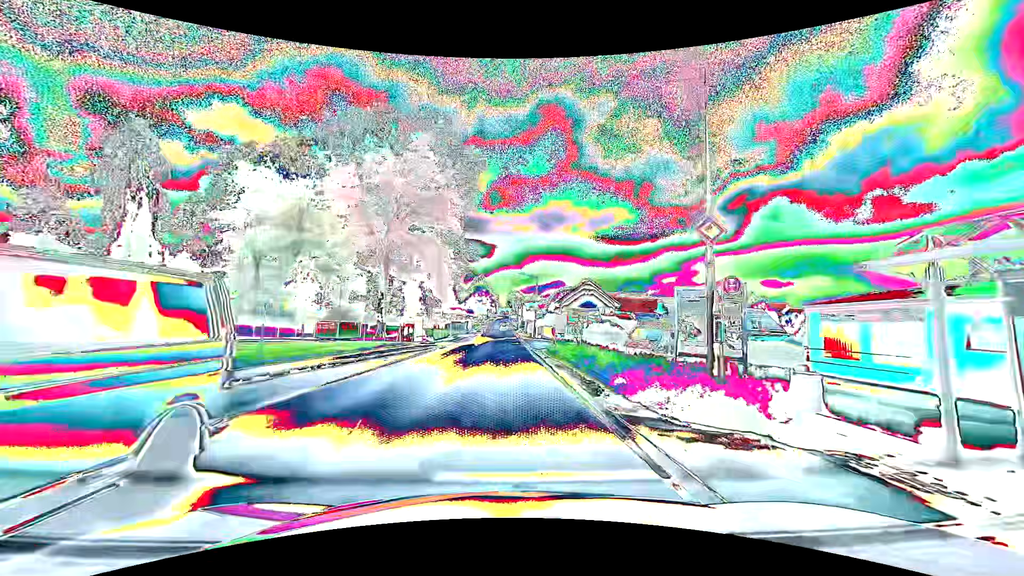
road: tertiary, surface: asphalt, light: Day
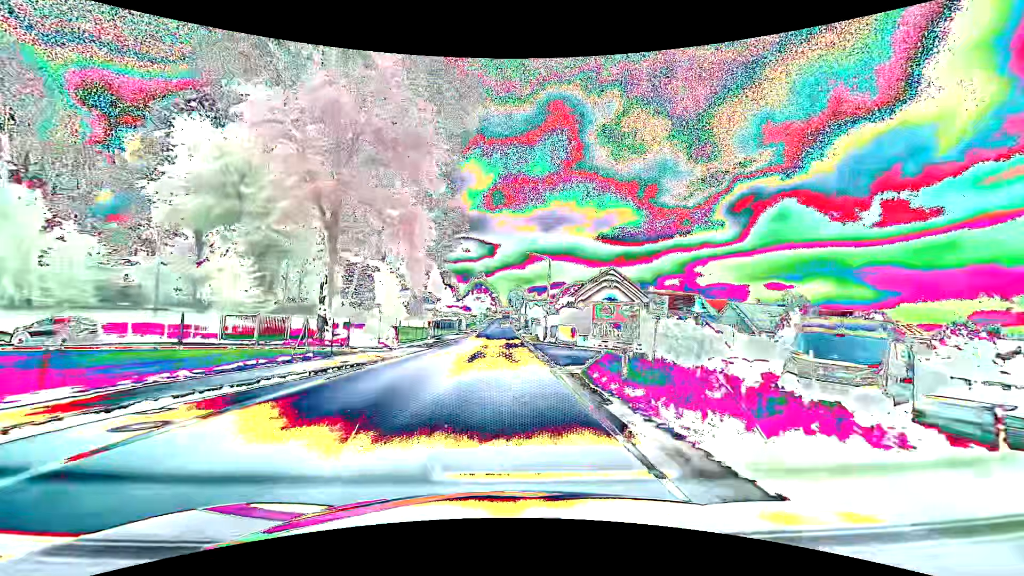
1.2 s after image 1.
(0.0, +15.9) m; 0°
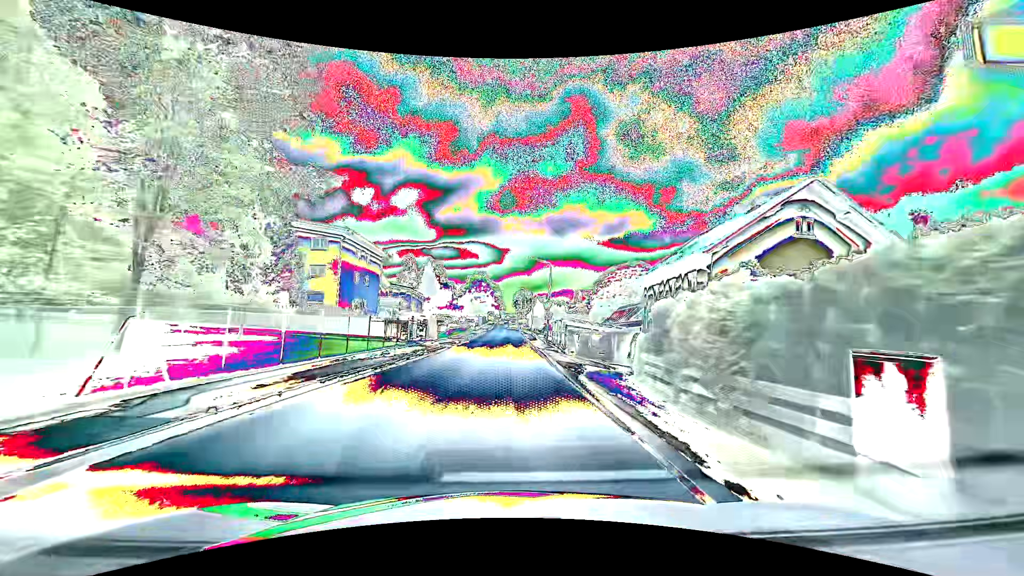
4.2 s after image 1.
(-0.1, +39.4) m; 0°
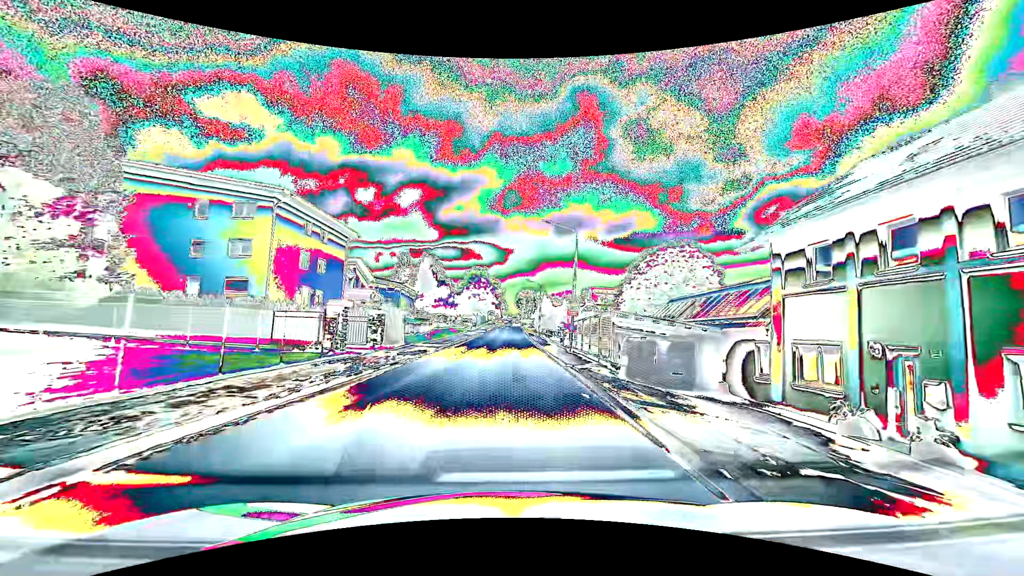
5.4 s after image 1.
(-0.1, +15.7) m; 0°
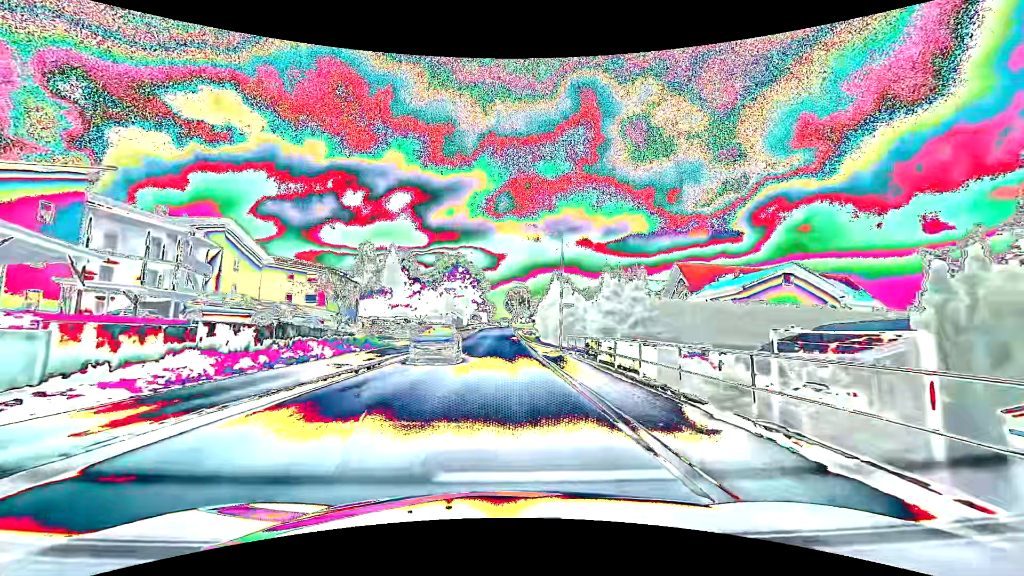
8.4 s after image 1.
(+0.5, +39.2) m; +1°
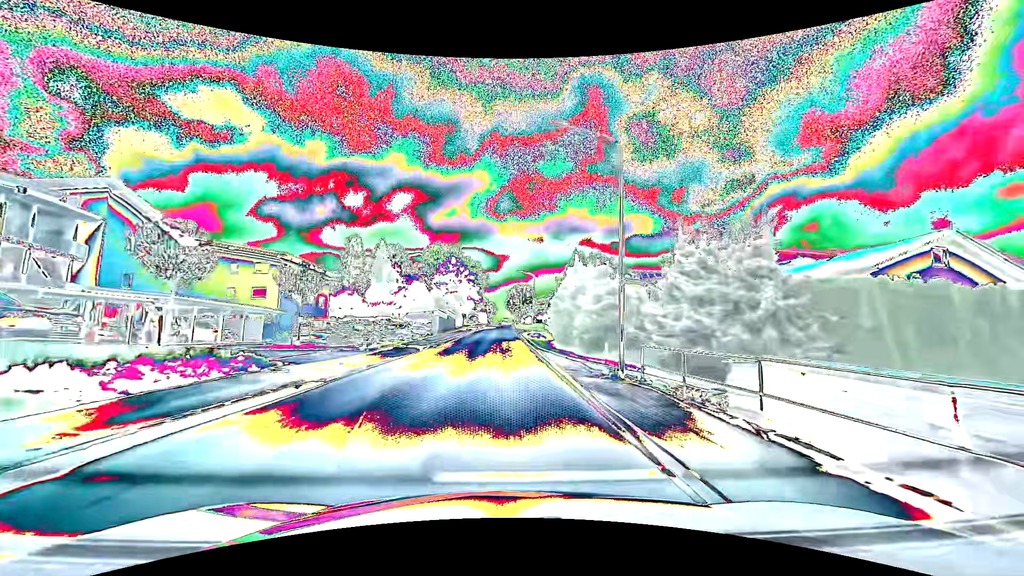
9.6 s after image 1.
(0.0, +15.6) m; 0°
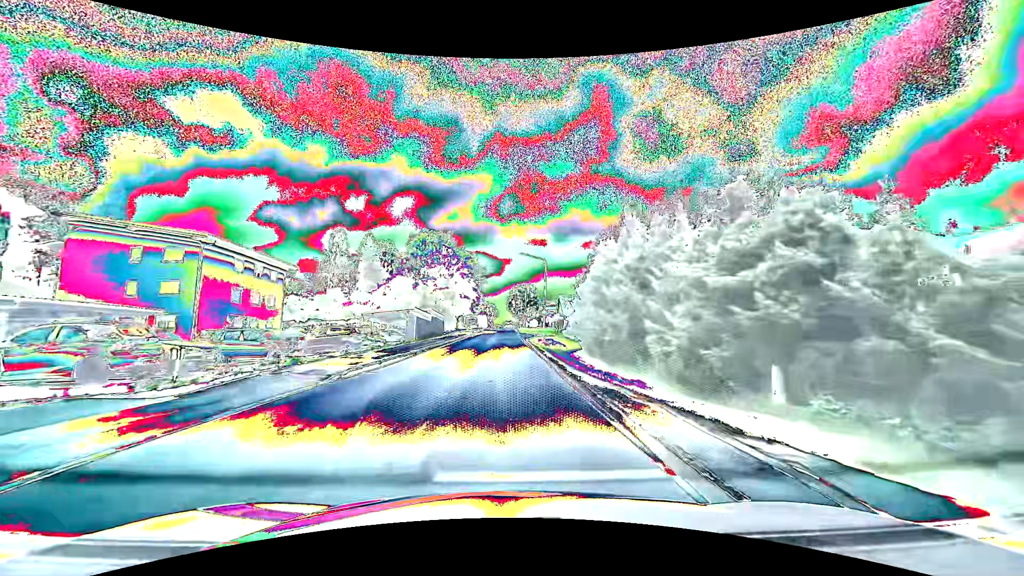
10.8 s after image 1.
(0.0, +15.6) m; 0°
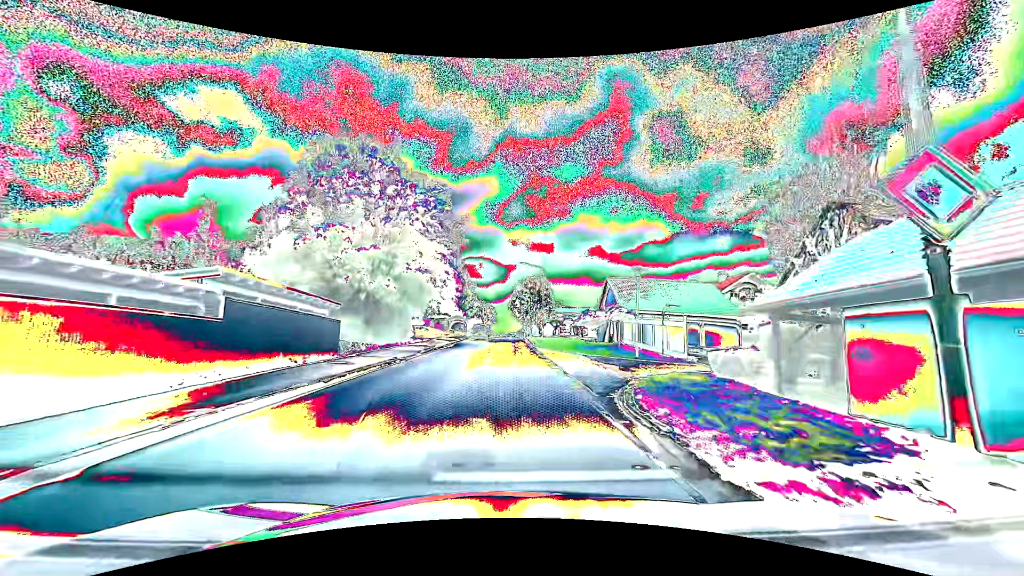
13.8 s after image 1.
(-0.2, +38.9) m; 0°
(0, +10) (0, +20) (0, +30) (0, +40) (0, +50) (0, +60) (0, +70) (0, +80) (0, +90) (0, +100) m
